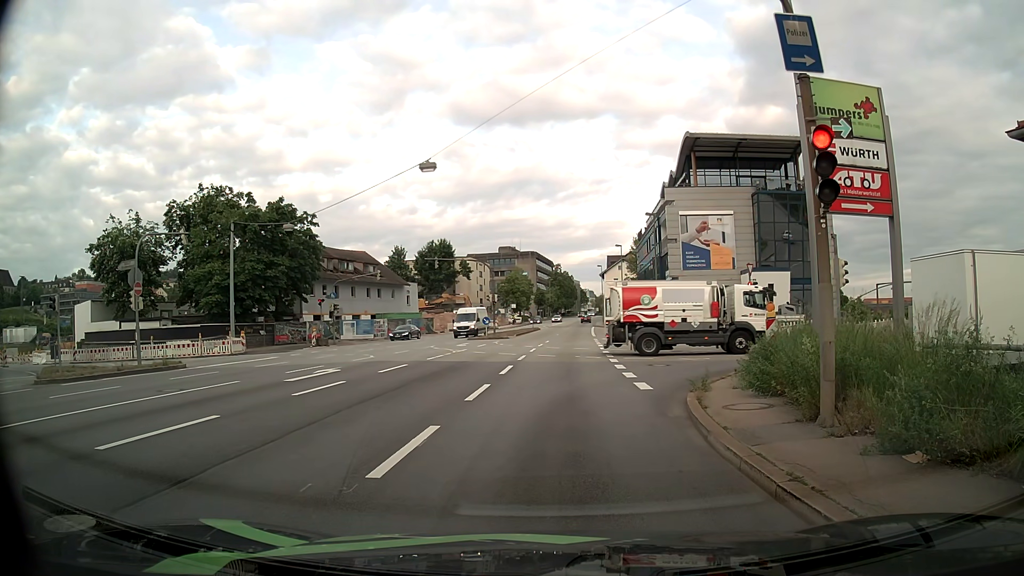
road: primary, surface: asphalt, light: Day
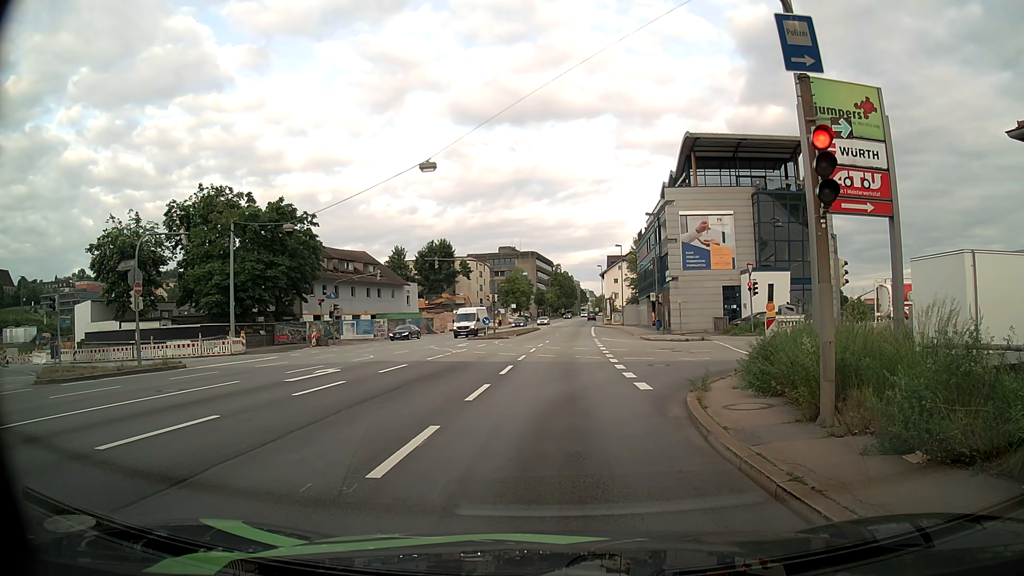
(0.0, 0.0) m; 0°
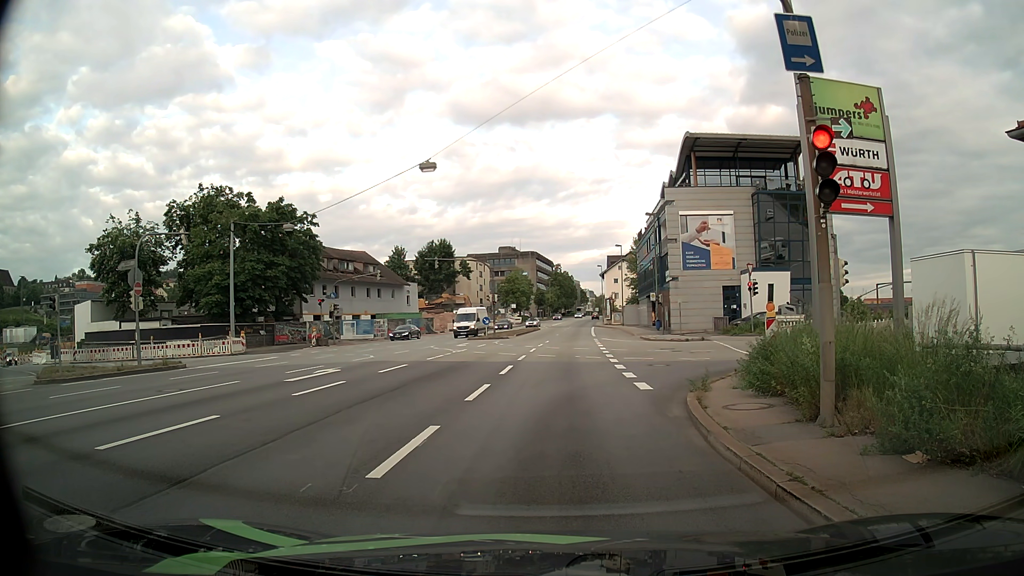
(0.0, 0.0) m; 0°
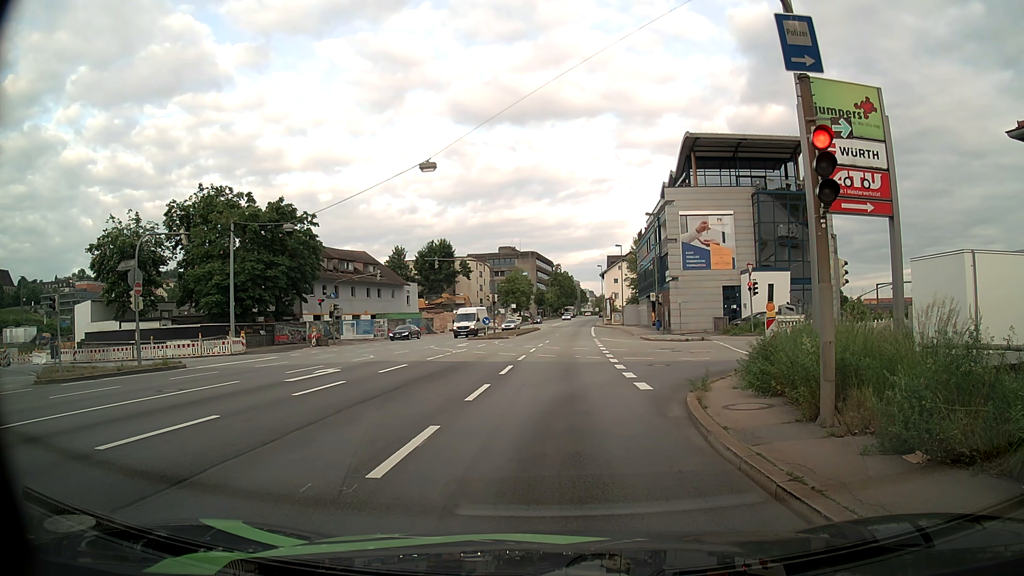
(0.0, 0.0) m; 0°
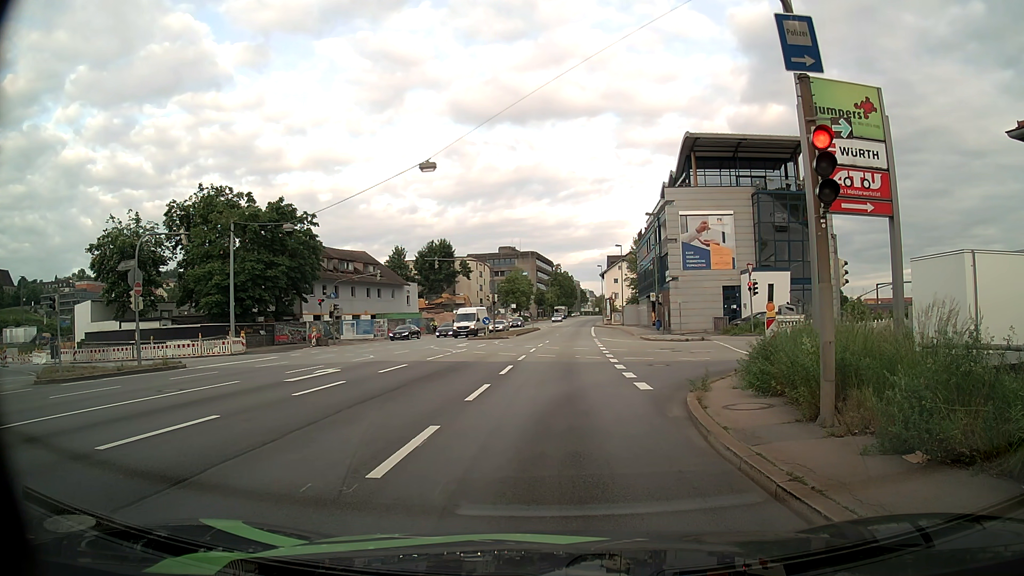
(0.0, 0.0) m; 0°
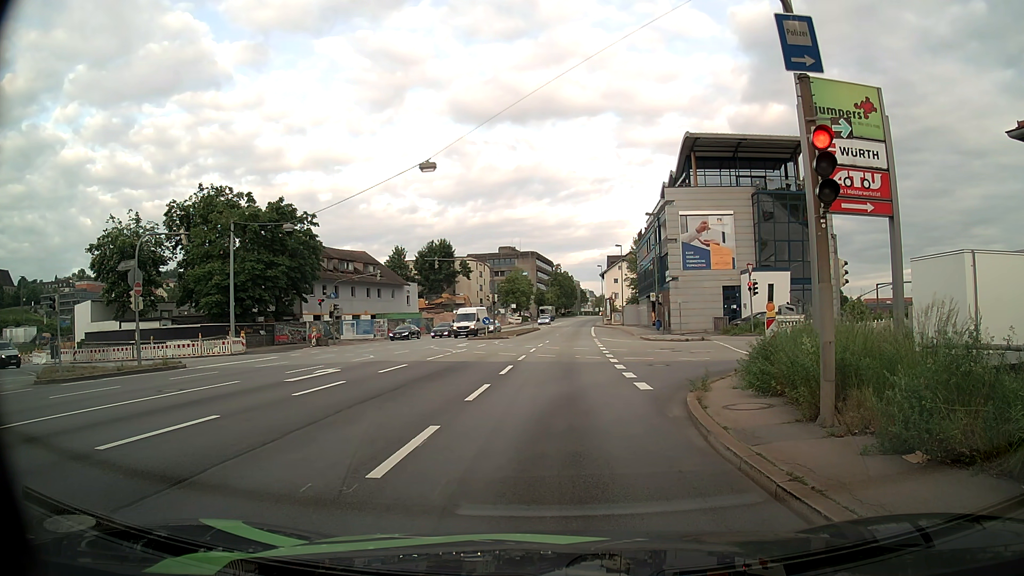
(0.0, 0.0) m; 0°
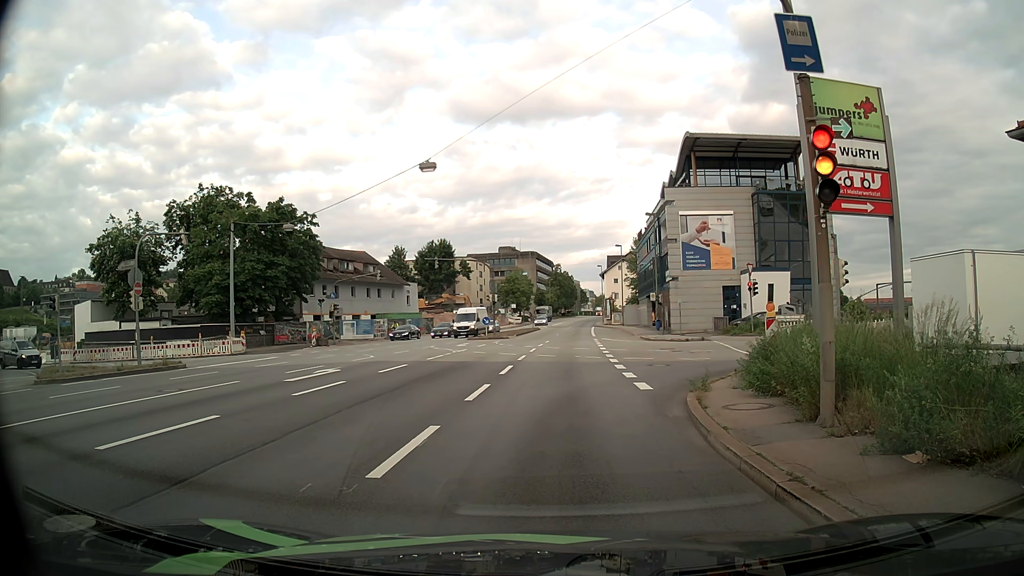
(0.0, 0.0) m; 0°
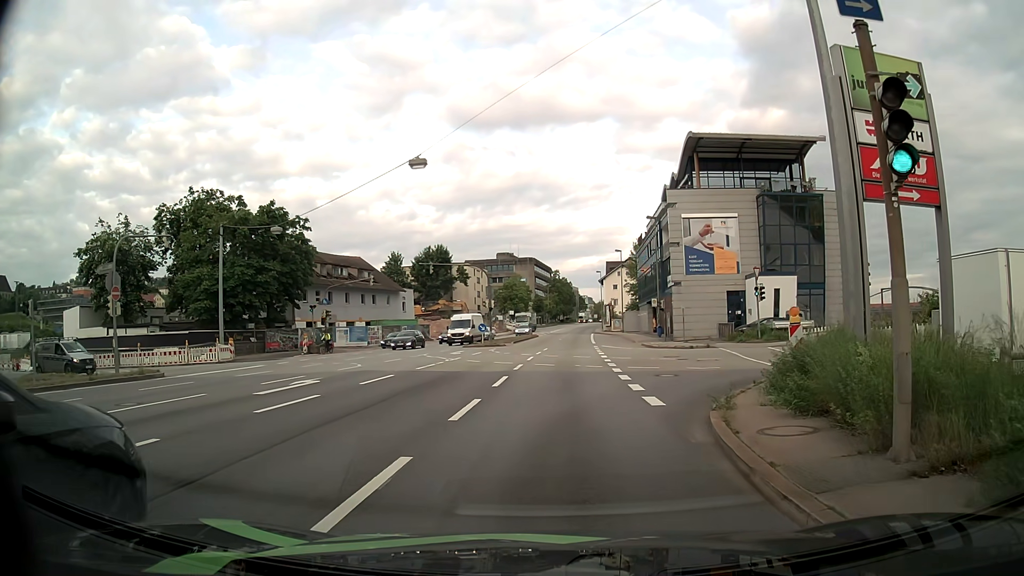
(0.0, +1.9) m; 0°
(0, +10) (-1, +20) (-1, +30) (-1, +40) (-1, +50) (-2, +60) (-2, +70) (-2, +80) (-2, +90) (-2, +100) m
